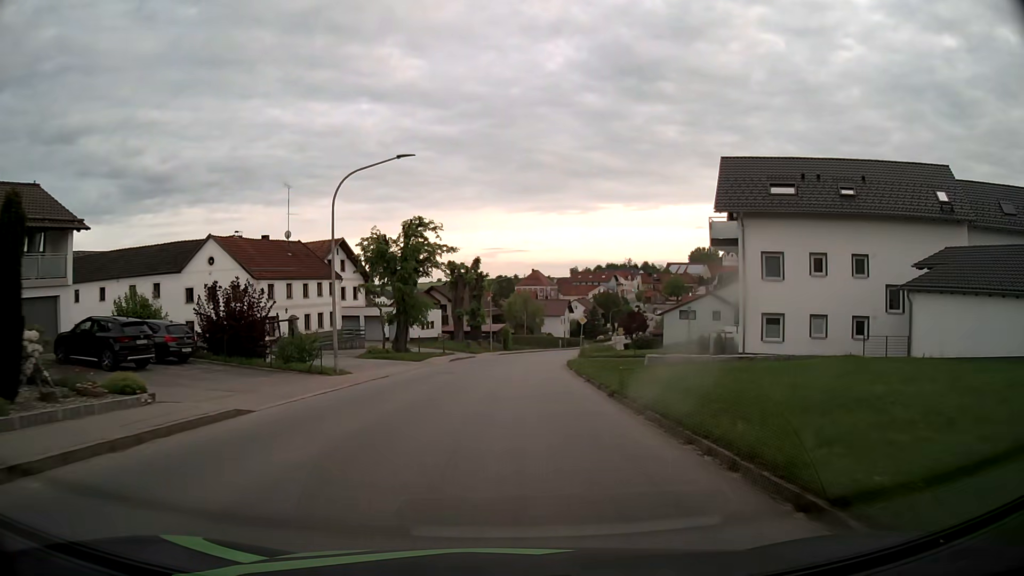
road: tertiary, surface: asphalt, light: Day
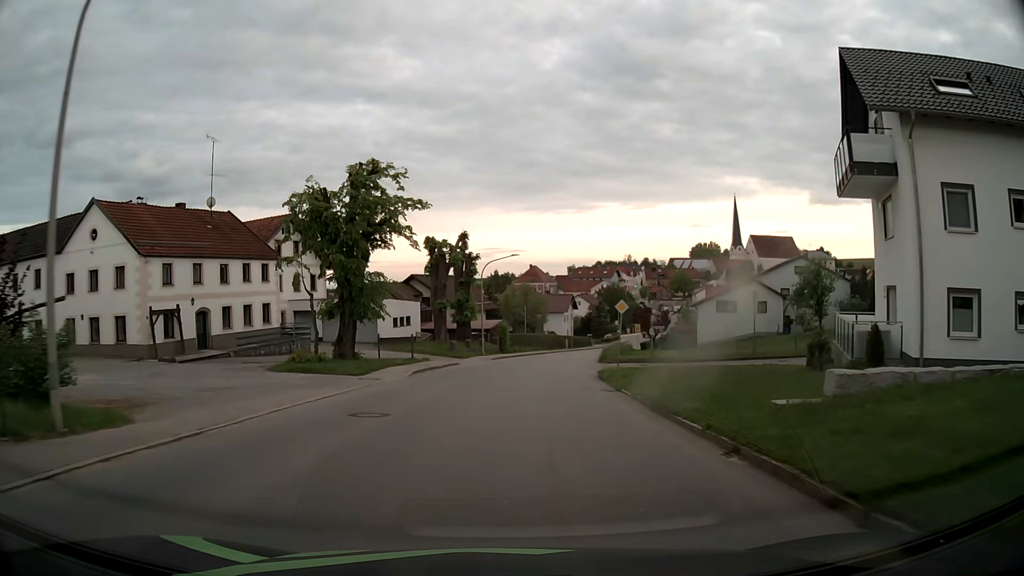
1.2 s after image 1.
(0.0, +15.2) m; 0°
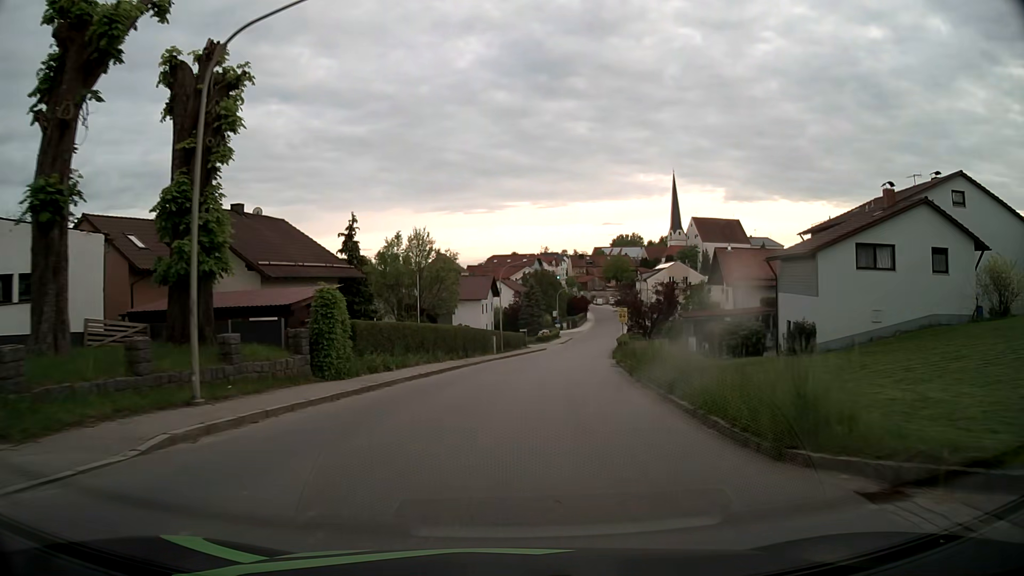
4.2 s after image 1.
(+1.9, +37.9) m; +7°
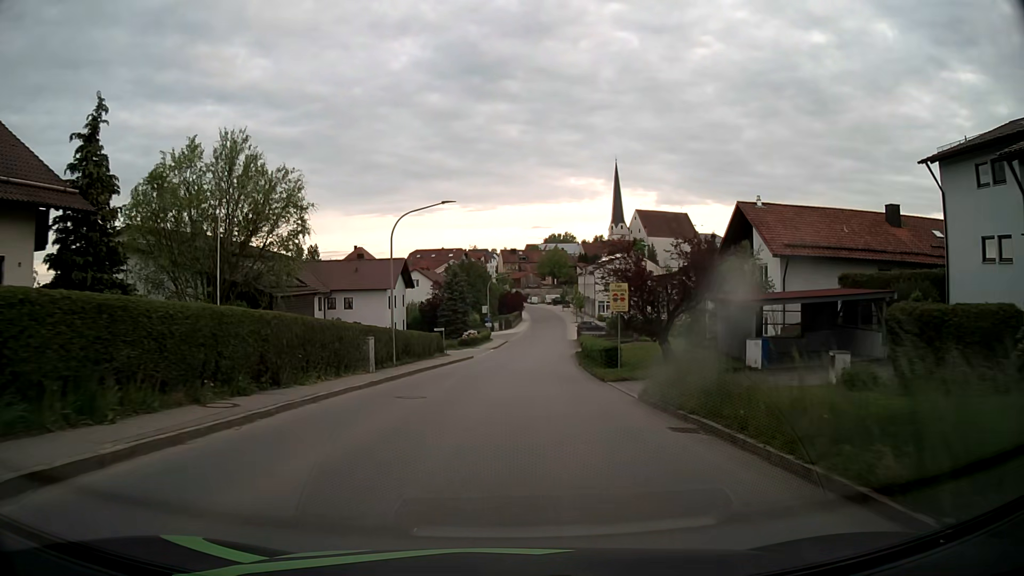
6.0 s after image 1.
(+1.4, +22.7) m; +7°
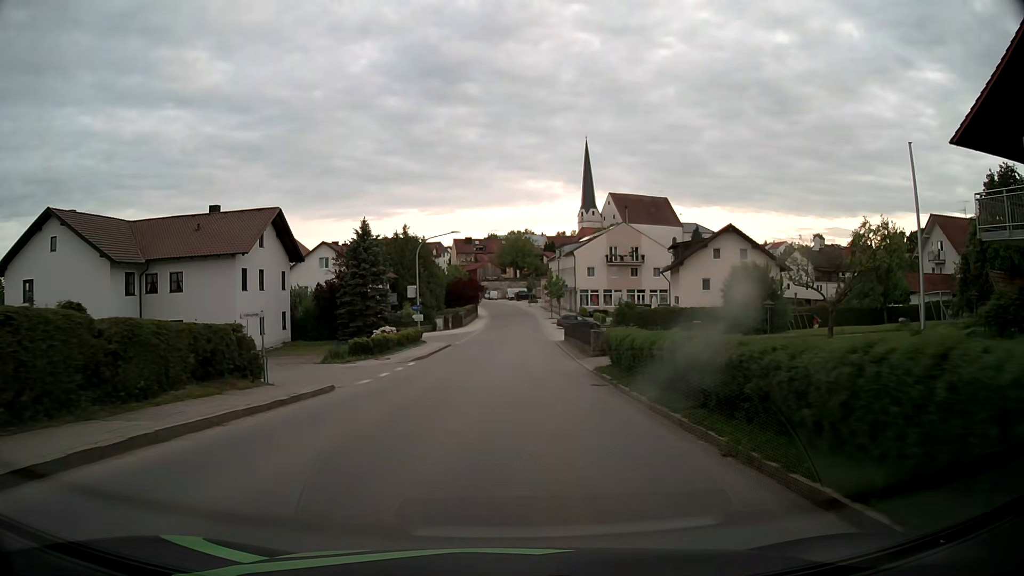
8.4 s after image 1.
(+1.0, +30.5) m; +3°
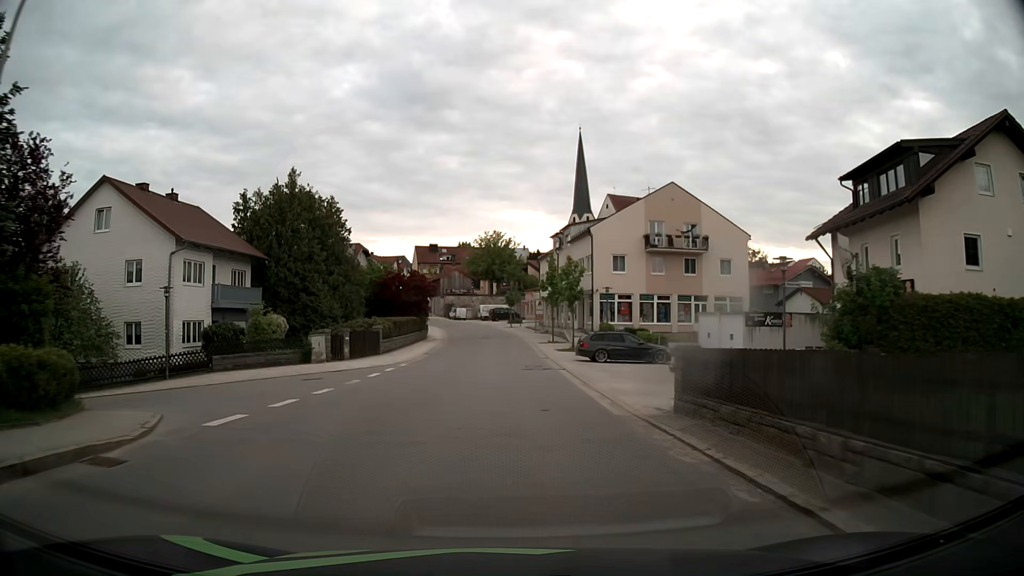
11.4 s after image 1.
(+1.0, +37.8) m; +3°
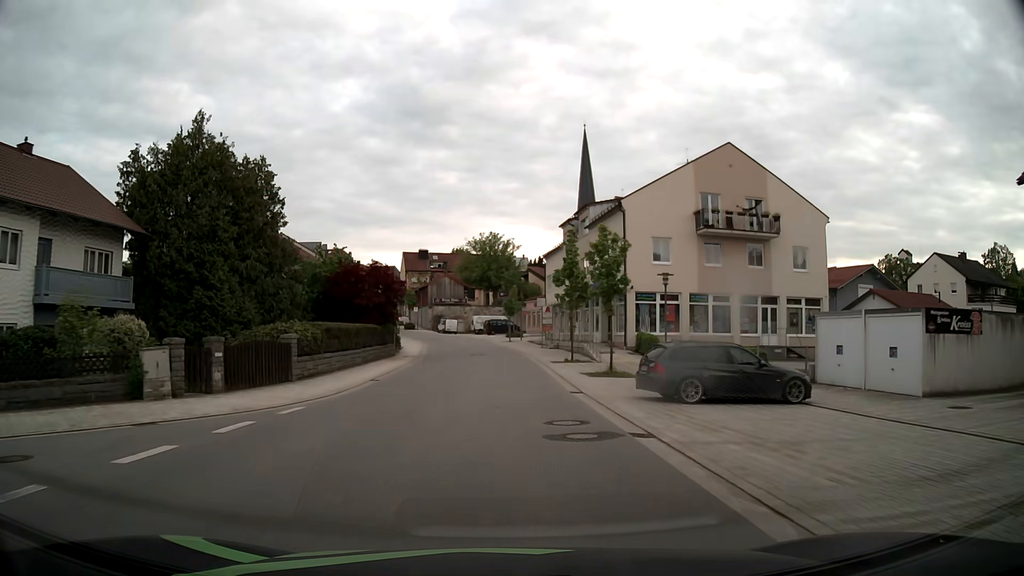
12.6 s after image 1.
(0.0, +15.2) m; 0°
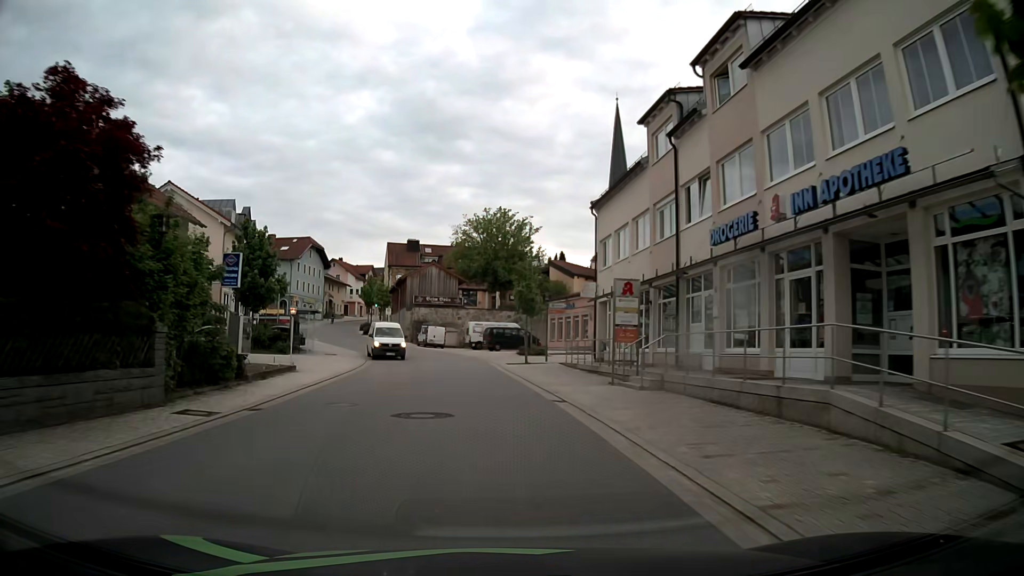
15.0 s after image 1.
(-0.1, +30.1) m; -1°
(0, +10) (0, +20) (-1, +30) (-3, +40) (-6, +49) (-10, +58) (-14, +68) (-18, +77) (-20, +87) (-22, +96) m
